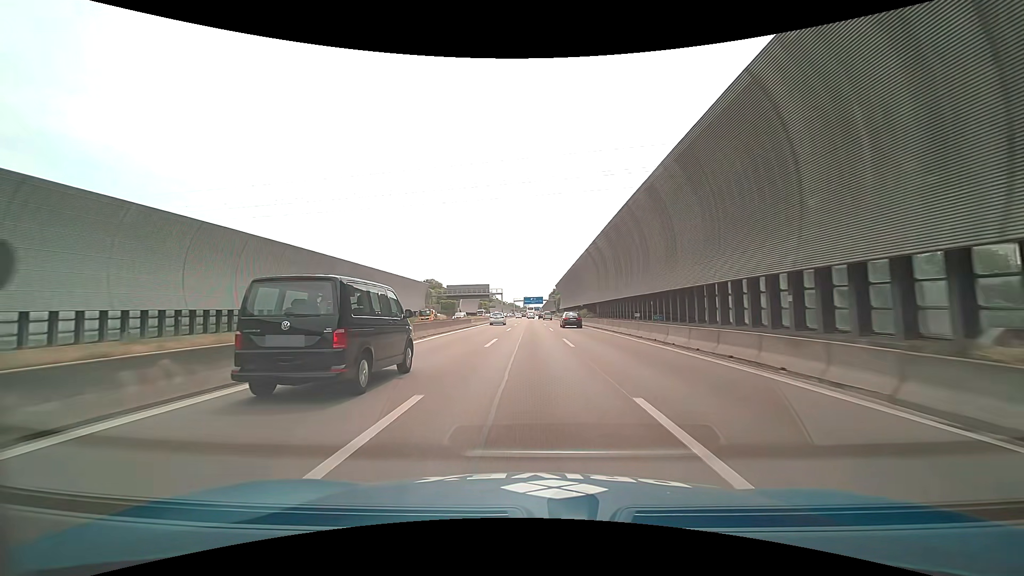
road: motorway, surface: asphalt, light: Day
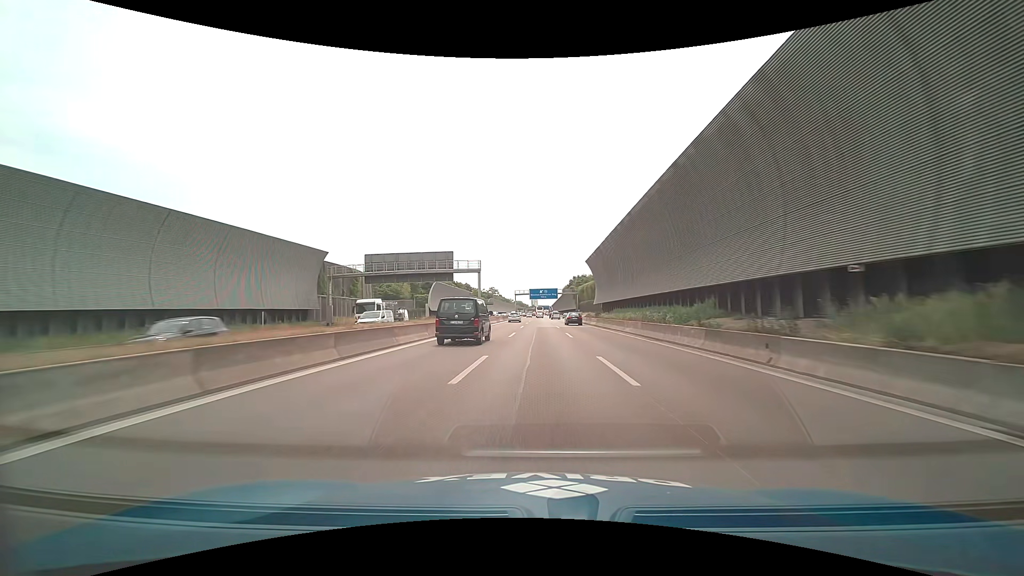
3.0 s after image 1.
(-0.1, +64.8) m; 0°
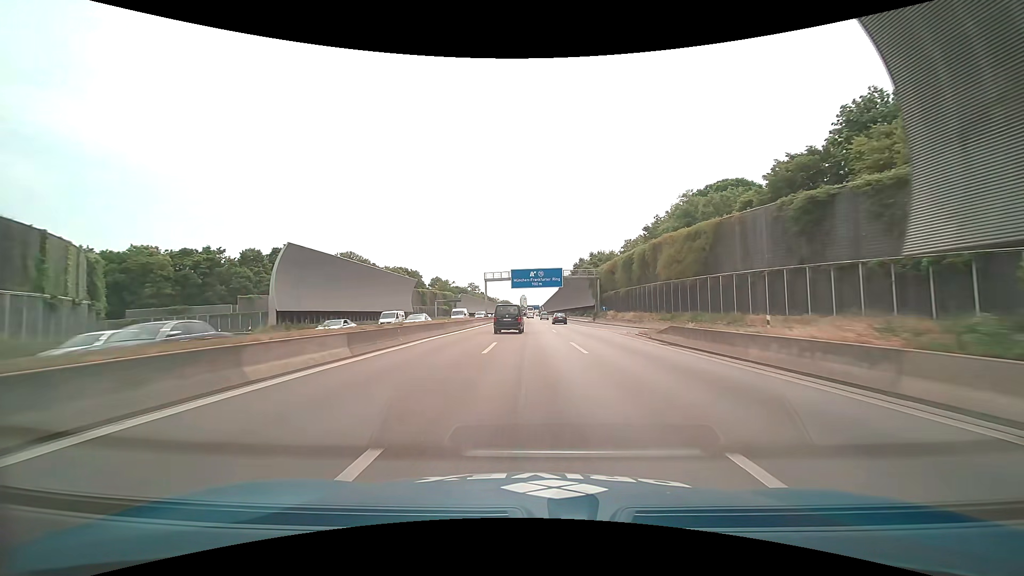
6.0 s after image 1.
(+0.3, +64.8) m; 0°
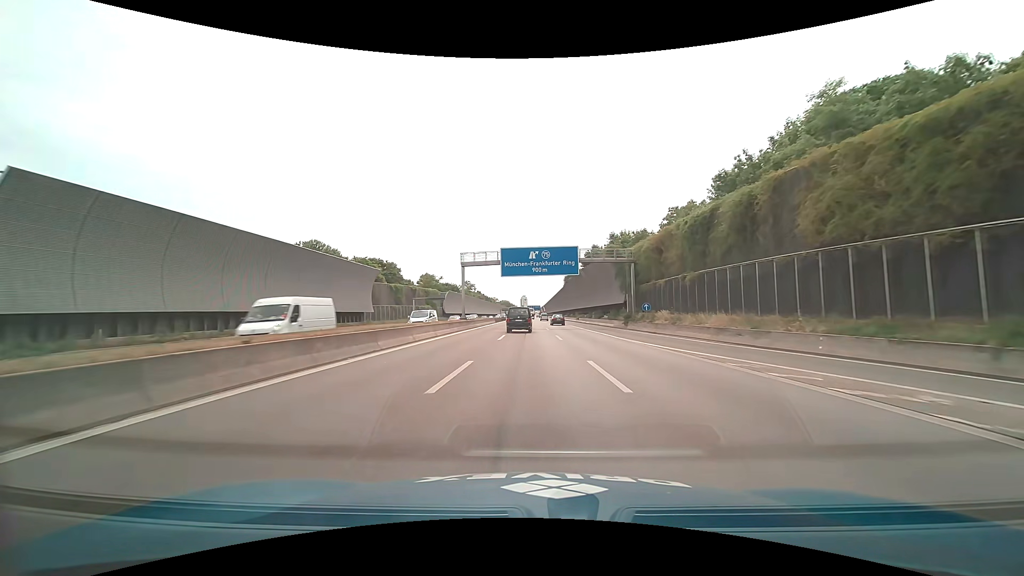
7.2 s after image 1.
(+0.3, +26.5) m; +1°
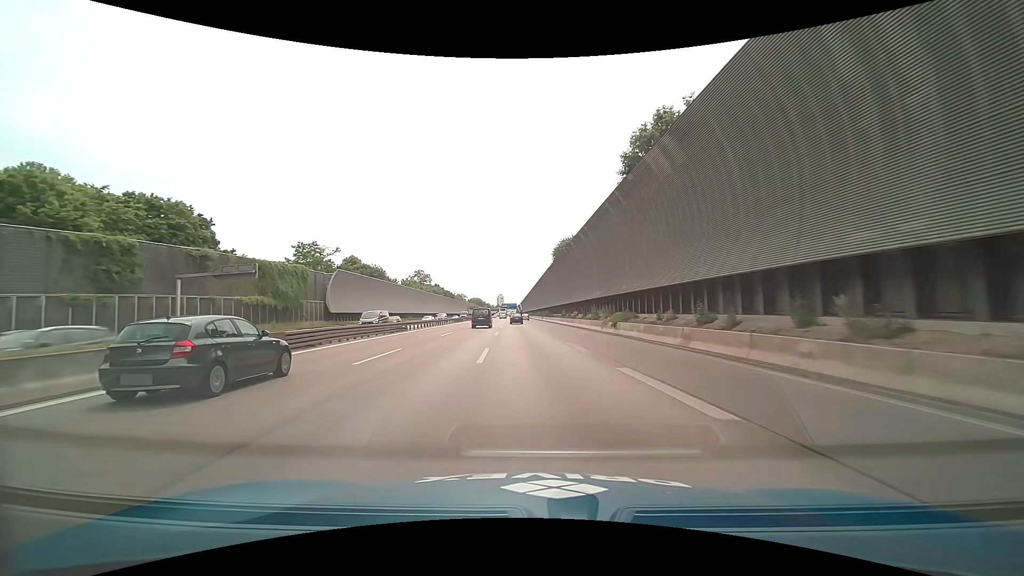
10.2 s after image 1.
(+1.7, +68.6) m; +2°
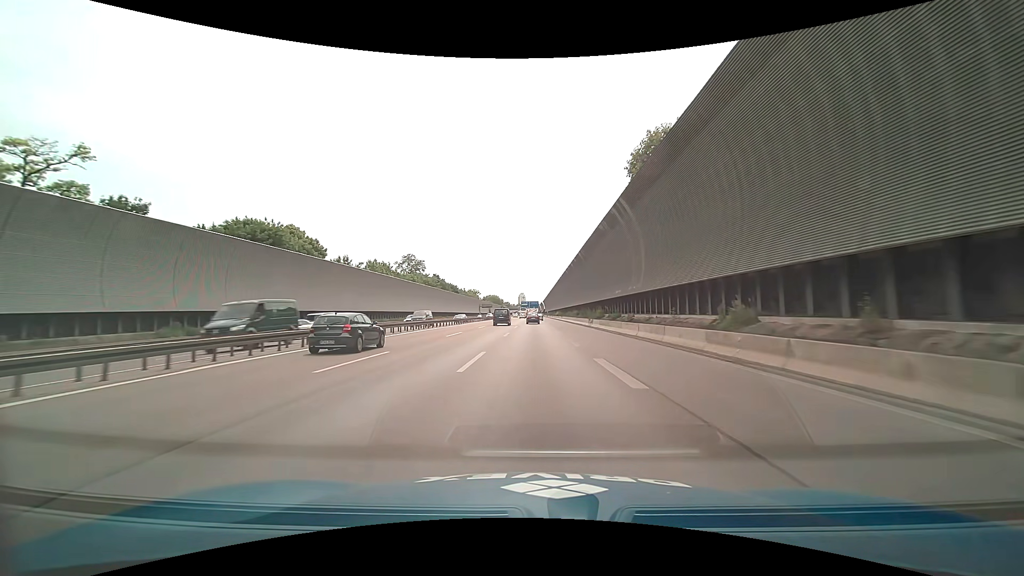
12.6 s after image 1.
(-1.9, +56.6) m; -3°
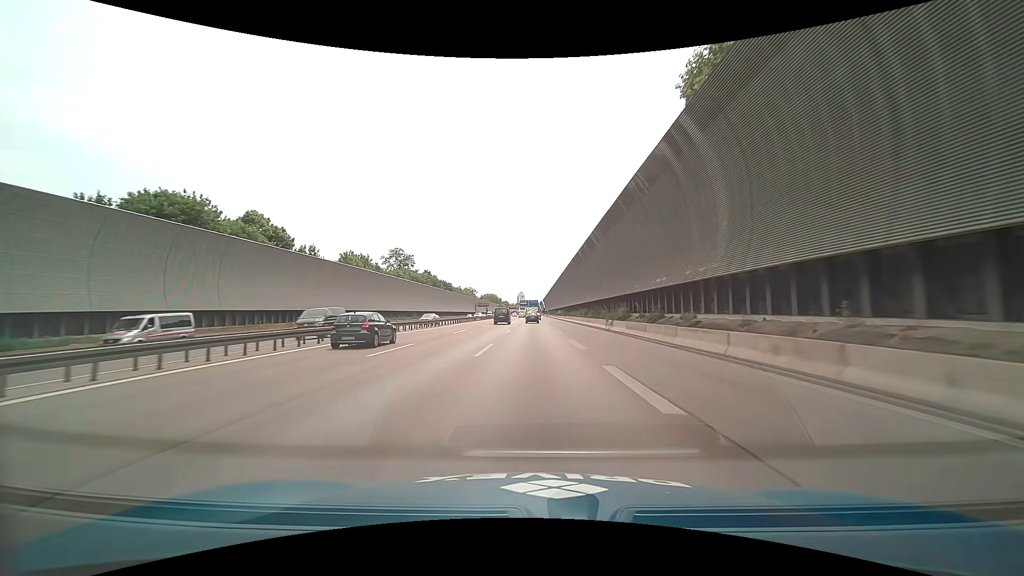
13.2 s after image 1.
(0.0, +14.3) m; 0°
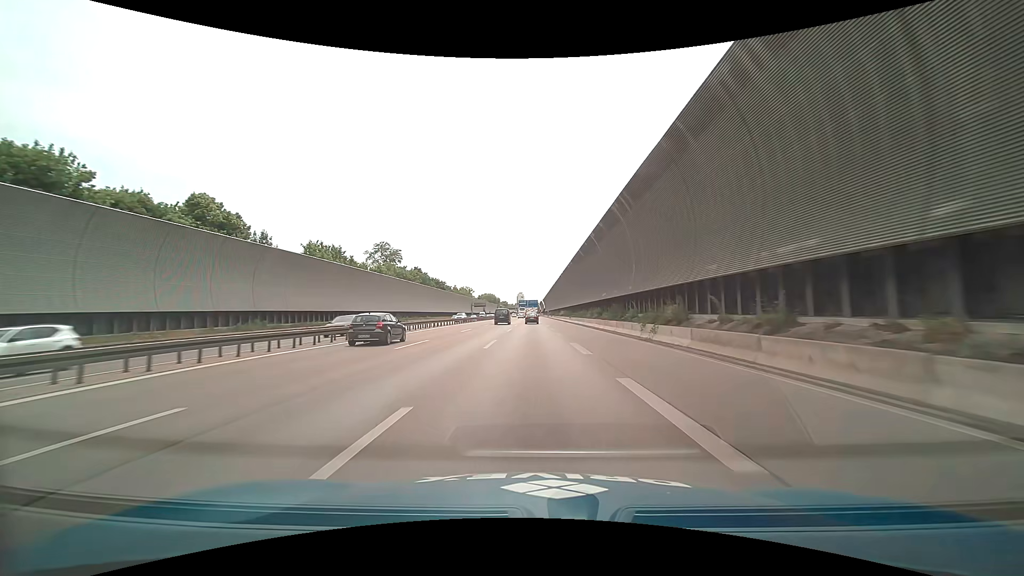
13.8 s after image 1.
(0.0, +14.3) m; 0°
(0, +10) (0, +20) (0, +30) (0, +40) (0, +50) (0, +60) (0, +70) (0, +80) (0, +90) (0, +100) m
